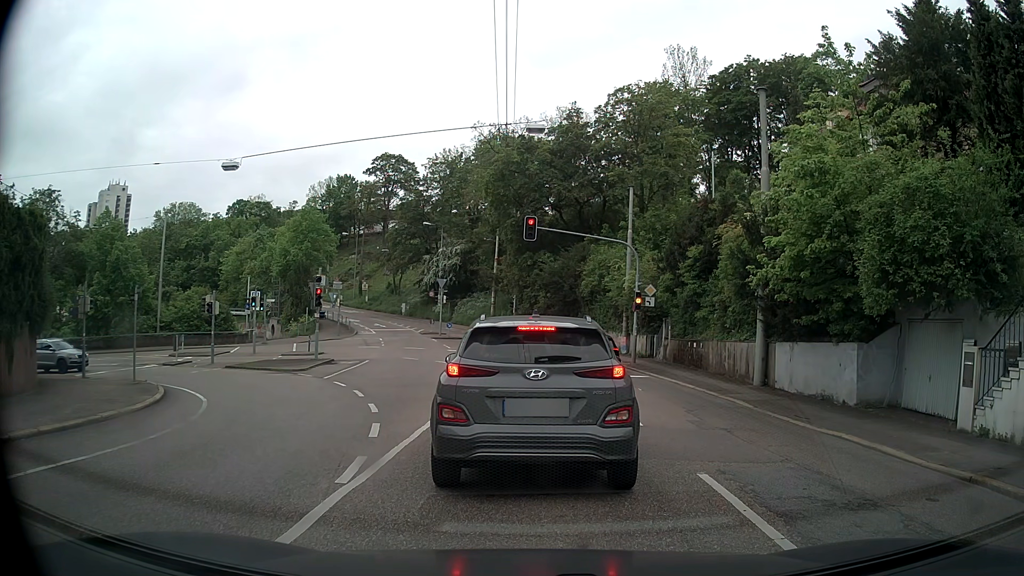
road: secondary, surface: asphalt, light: Day
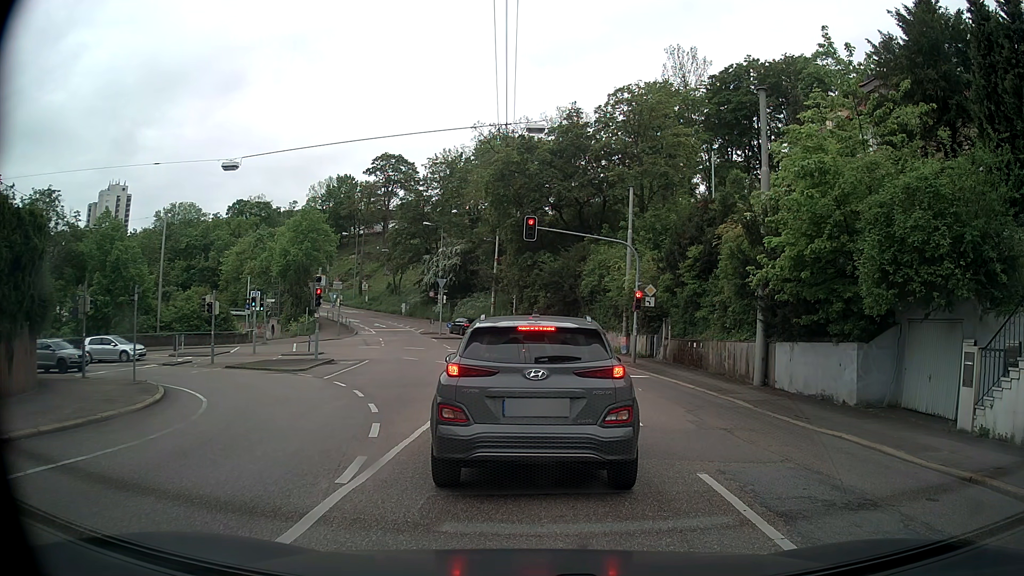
(0.0, 0.0) m; 0°
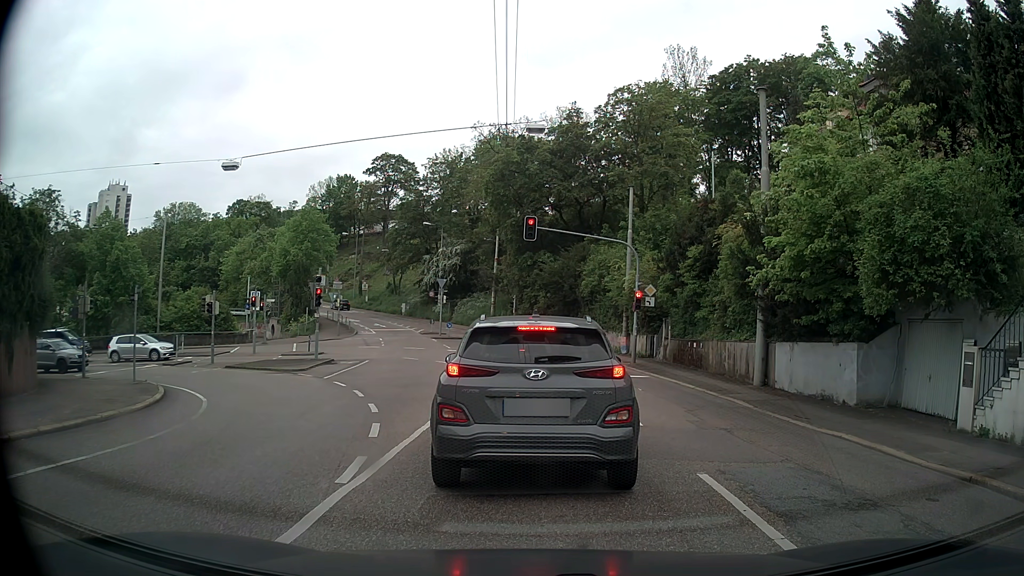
(0.0, 0.0) m; 0°
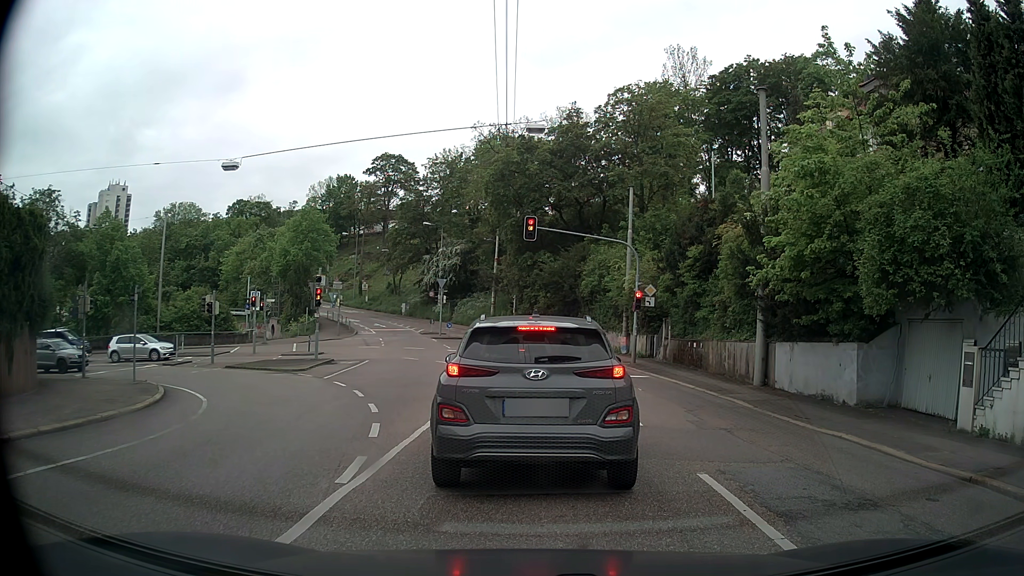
(0.0, 0.0) m; 0°
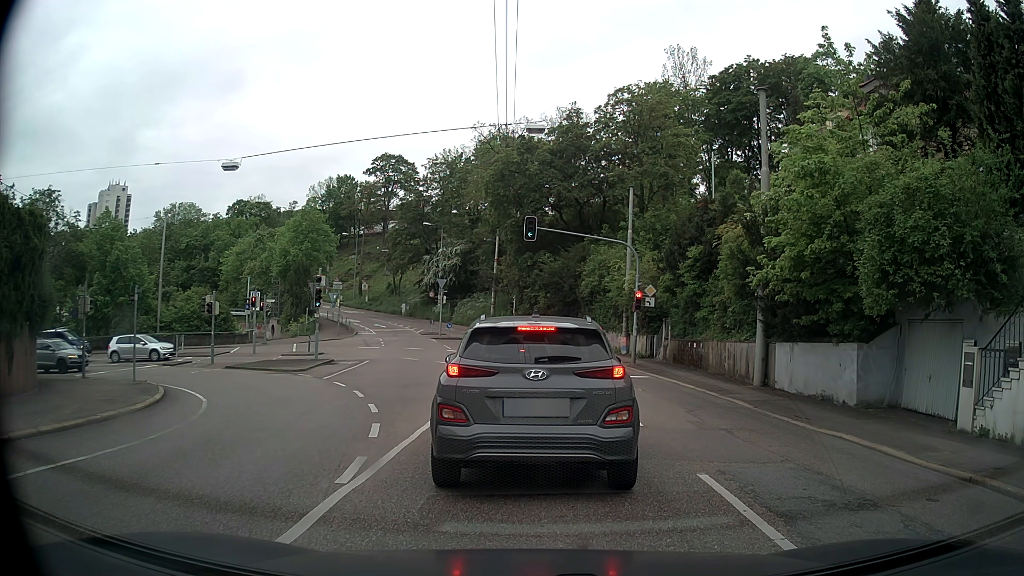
(0.0, 0.0) m; 0°
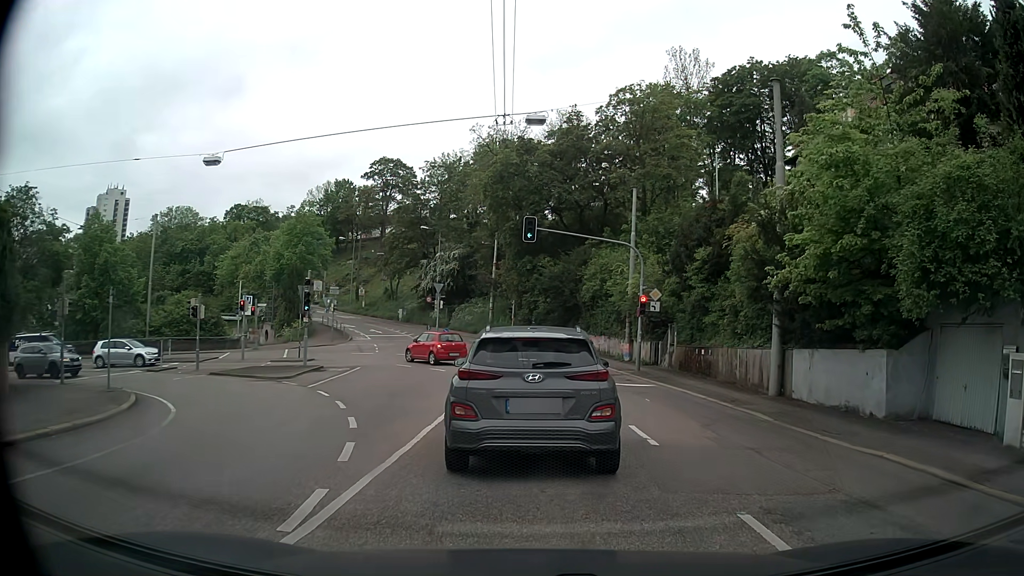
(0.0, +1.6) m; 0°
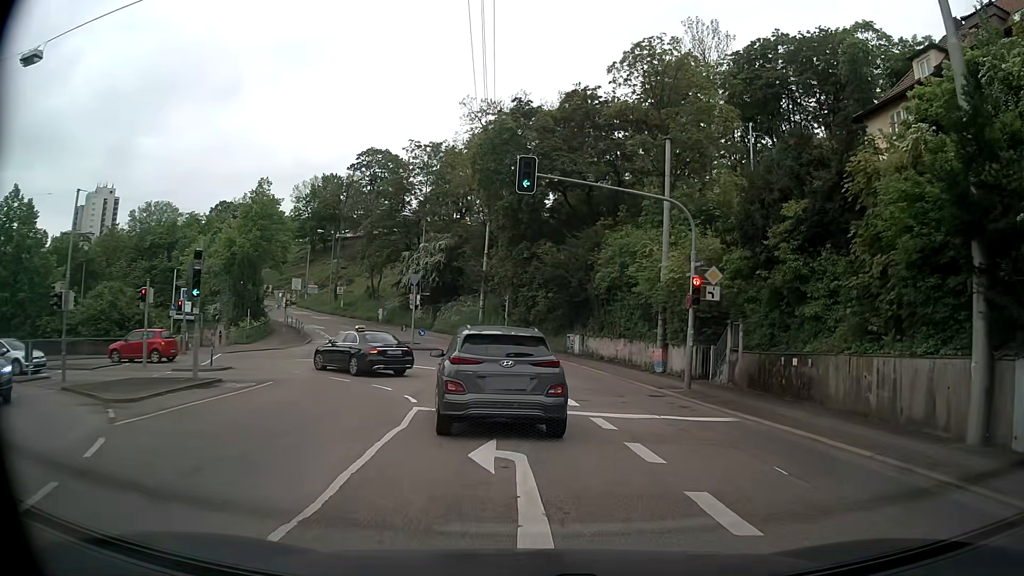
(+0.1, +10.3) m; 0°
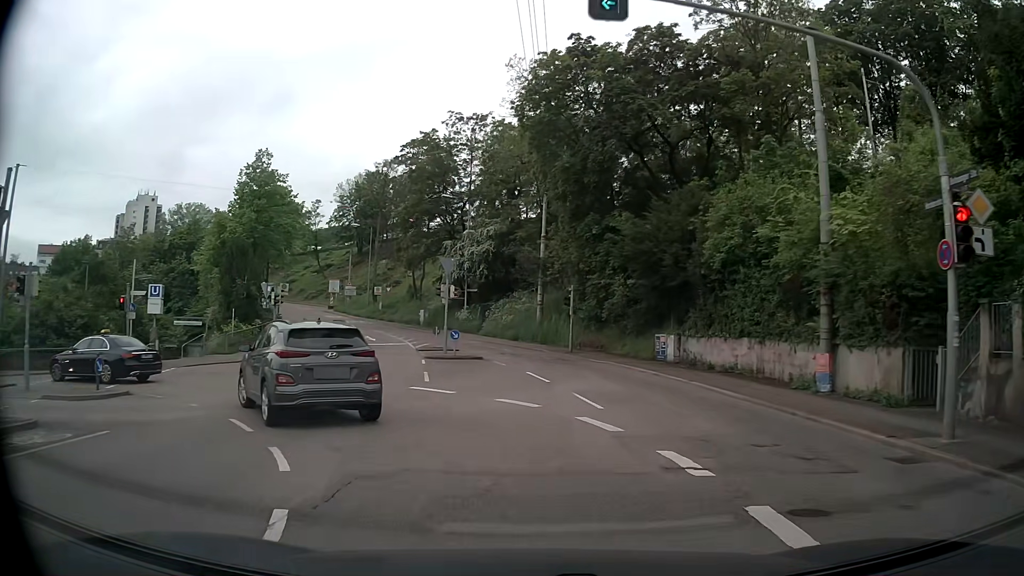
(-0.3, +10.9) m; -5°
(-2, +10) (-8, +17) (-18, +19) (-28, +17) (-37, +13) (-45, +8) (-54, +3) (-62, -2) (-71, -8) (-79, -13) m
